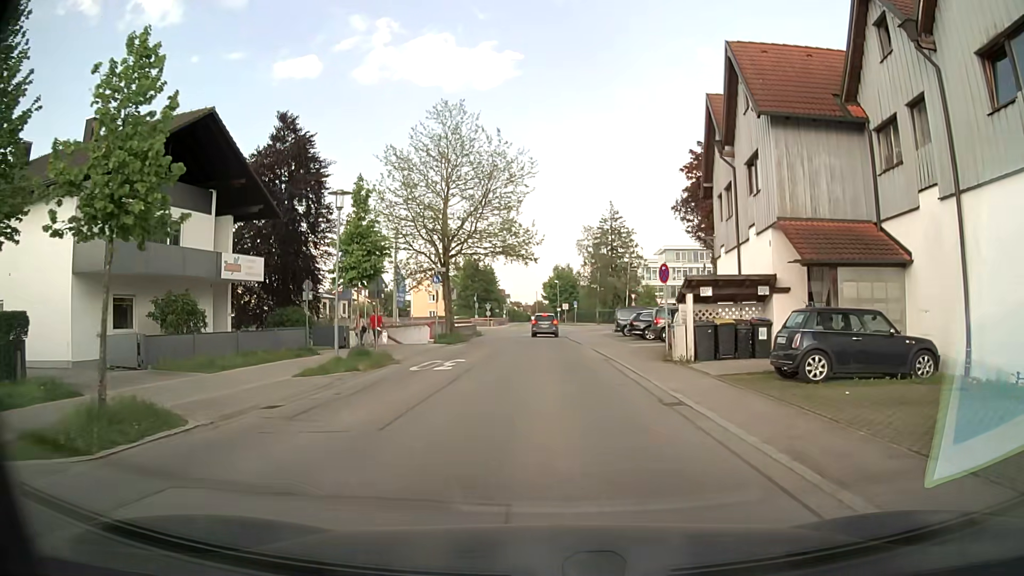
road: unclassified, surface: asphalt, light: Day
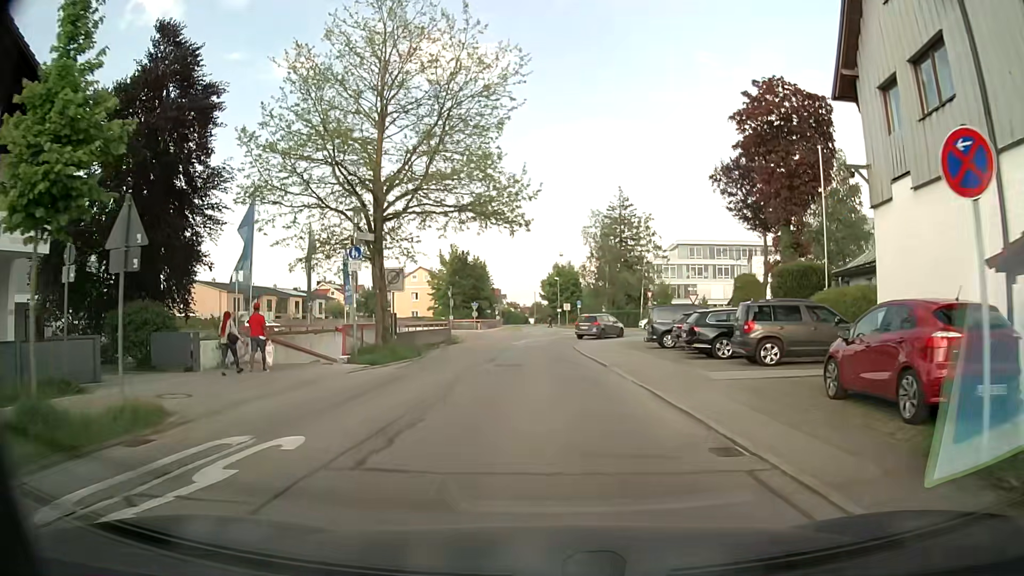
(-0.1, +14.7) m; 0°
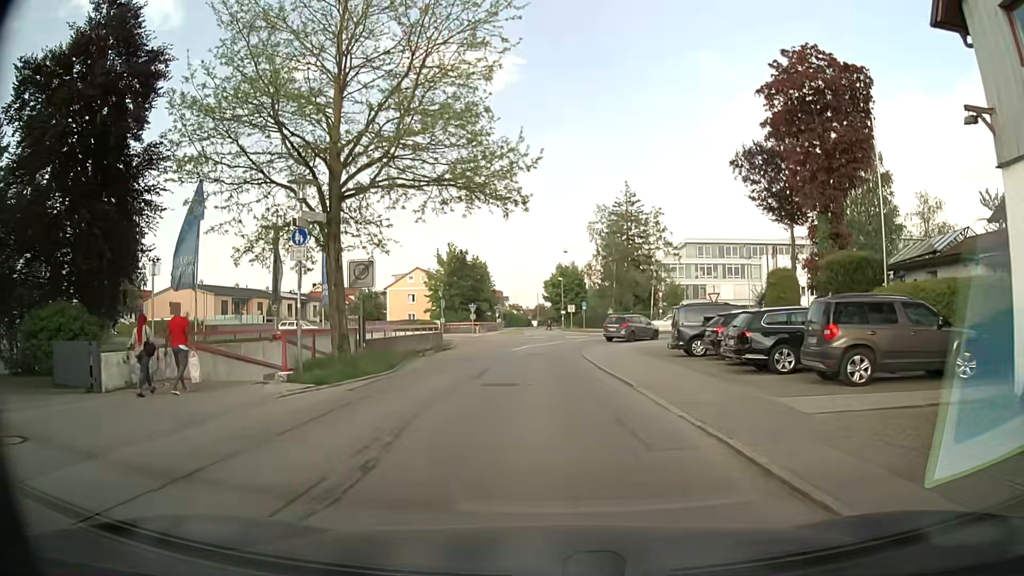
(0.0, +4.9) m; 0°
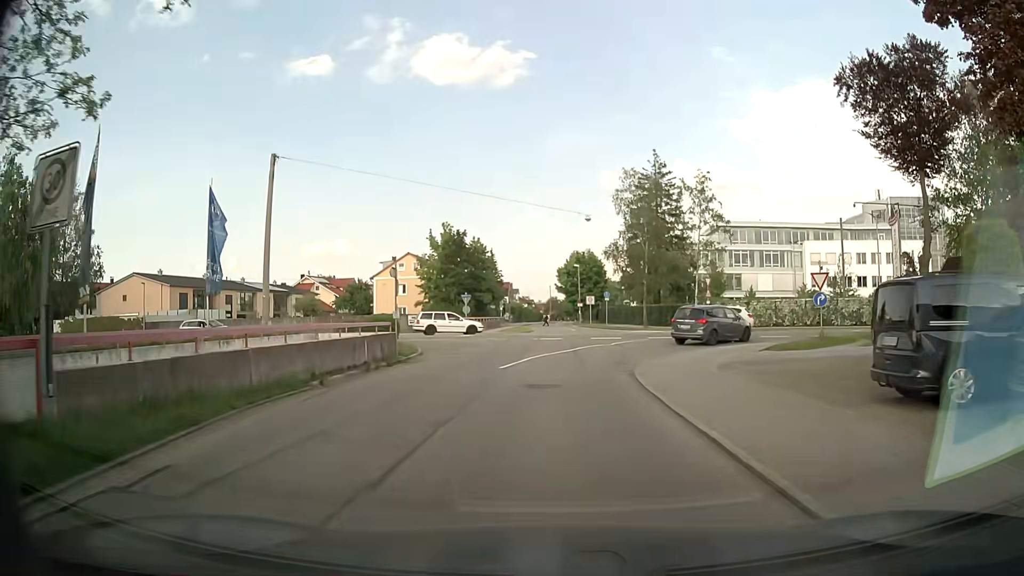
(-0.2, +14.8) m; 0°
(0, +10) (+1, +20) (+5, +29) (+14, +33) (+24, +33) (+34, +32) (+44, +30) (+54, +29) (+63, +28) (+73, +27) m
